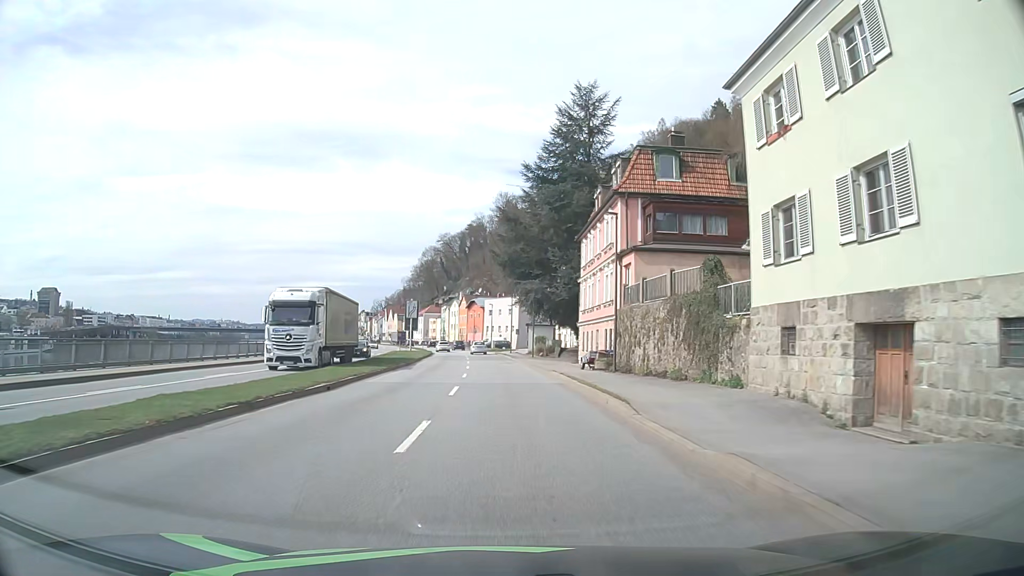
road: primary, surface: asphalt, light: Day
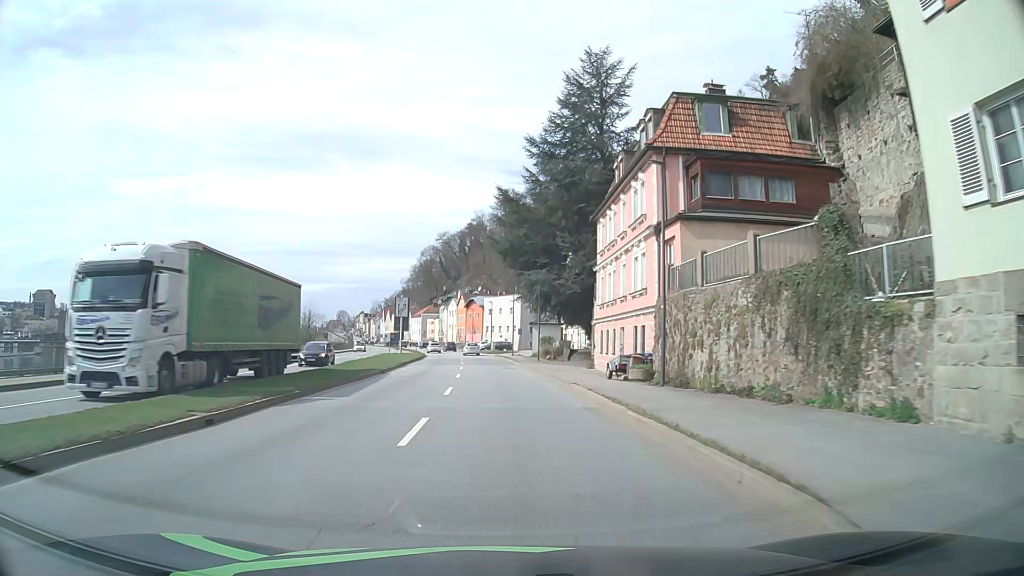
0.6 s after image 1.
(0.0, +8.2) m; 0°
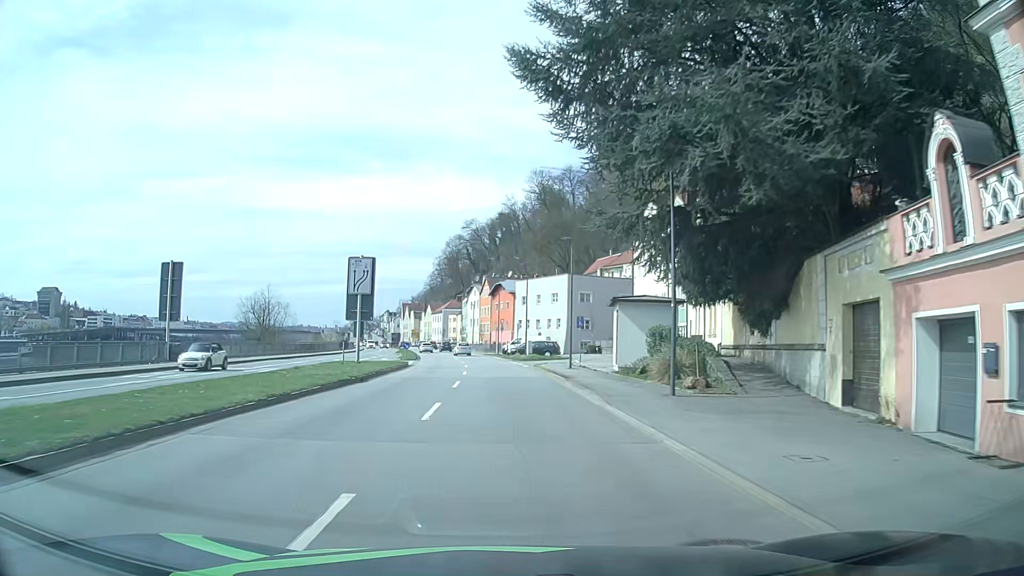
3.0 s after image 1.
(-0.7, +33.2) m; -3°
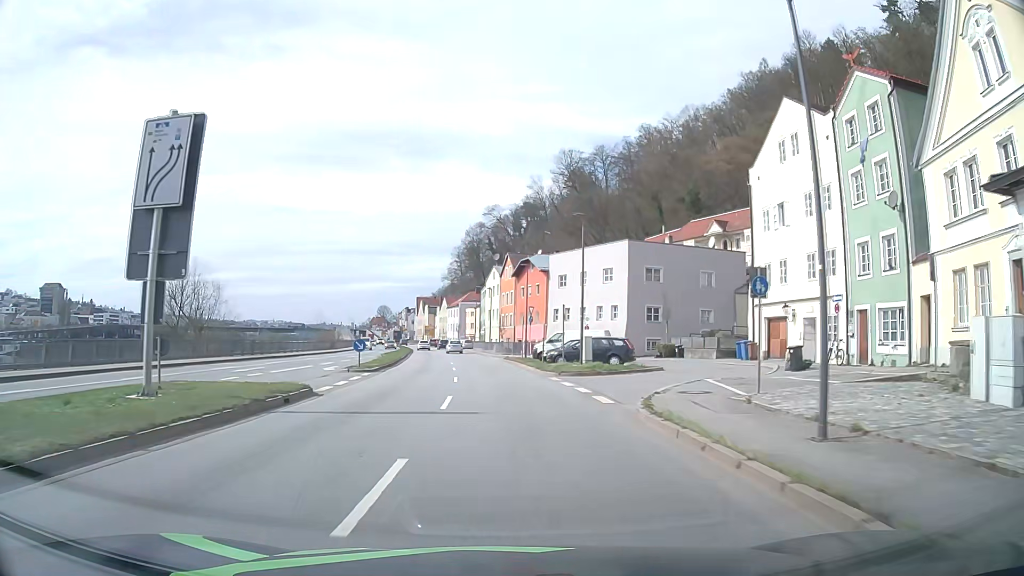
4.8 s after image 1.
(-0.4, +25.2) m; -2°
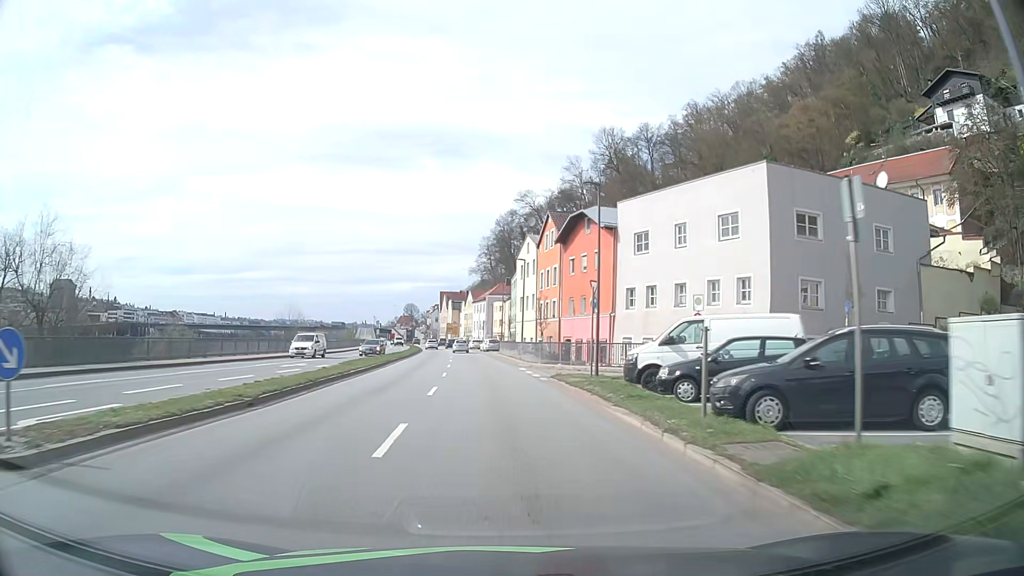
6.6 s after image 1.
(-0.5, +24.0) m; -3°
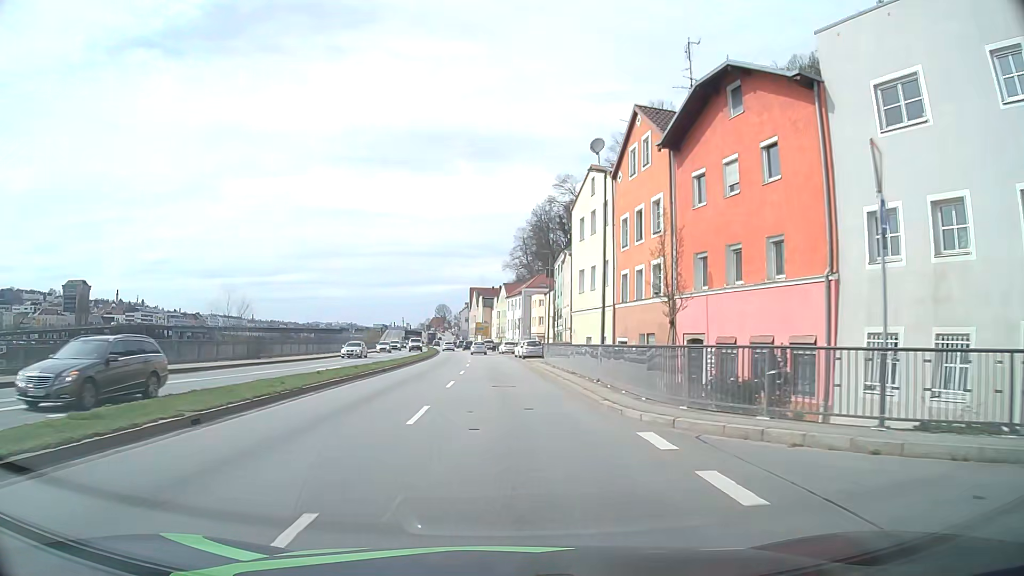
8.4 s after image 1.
(-0.6, +23.6) m; -3°
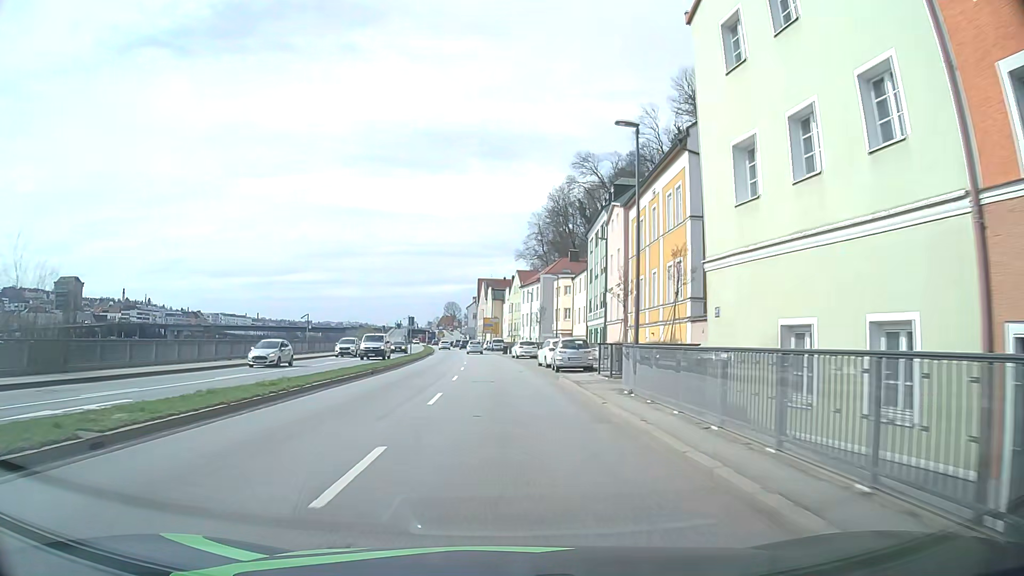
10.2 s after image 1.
(-0.4, +23.6) m; -1°
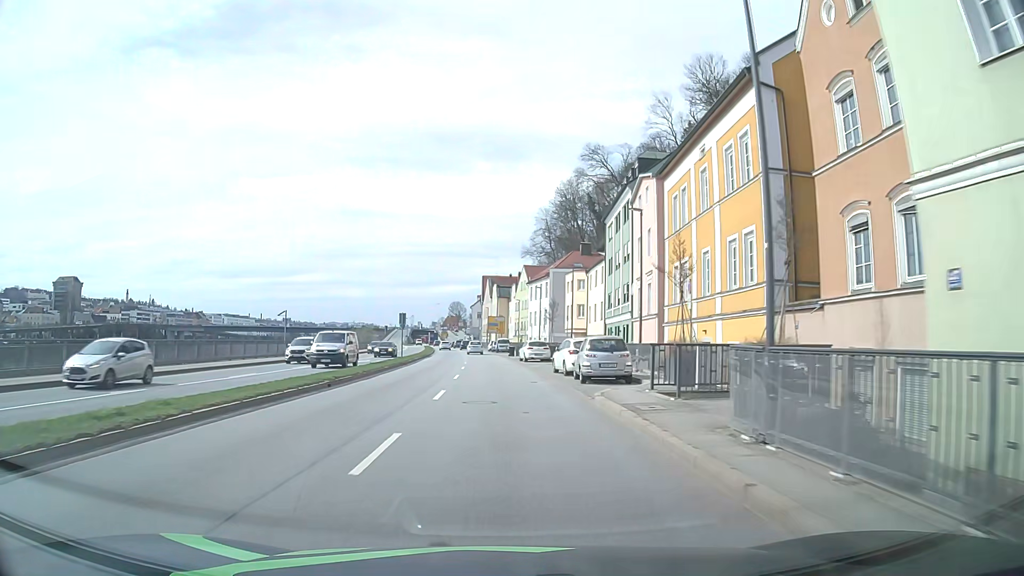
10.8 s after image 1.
(-0.1, +7.8) m; -1°
(0, +10) (0, +20) (0, +30) (-1, +40) (-1, +50) (-1, +60) (-2, +70) (-3, +80) (-3, +90) (-4, +100) m
